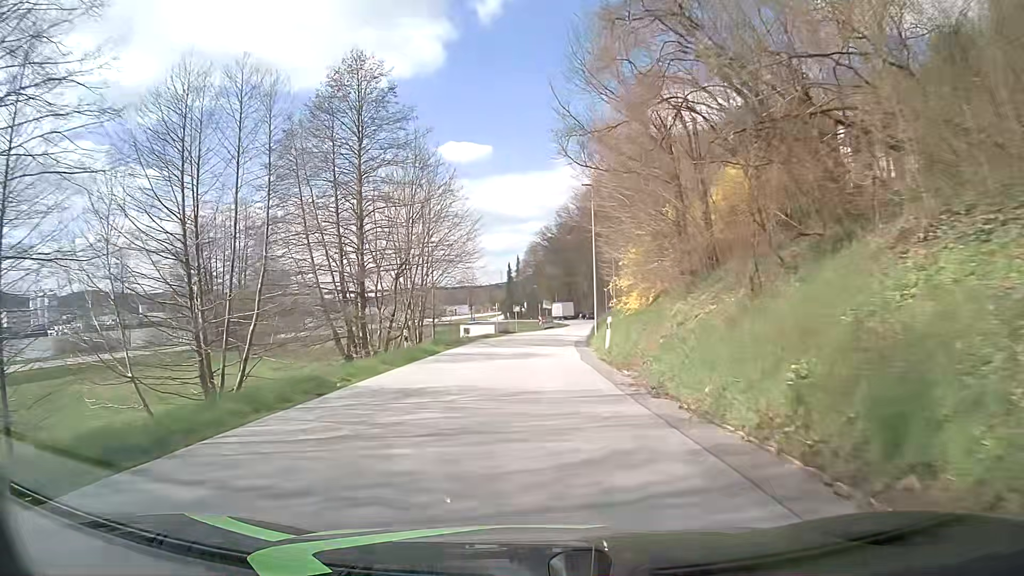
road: tertiary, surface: asphalt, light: Day
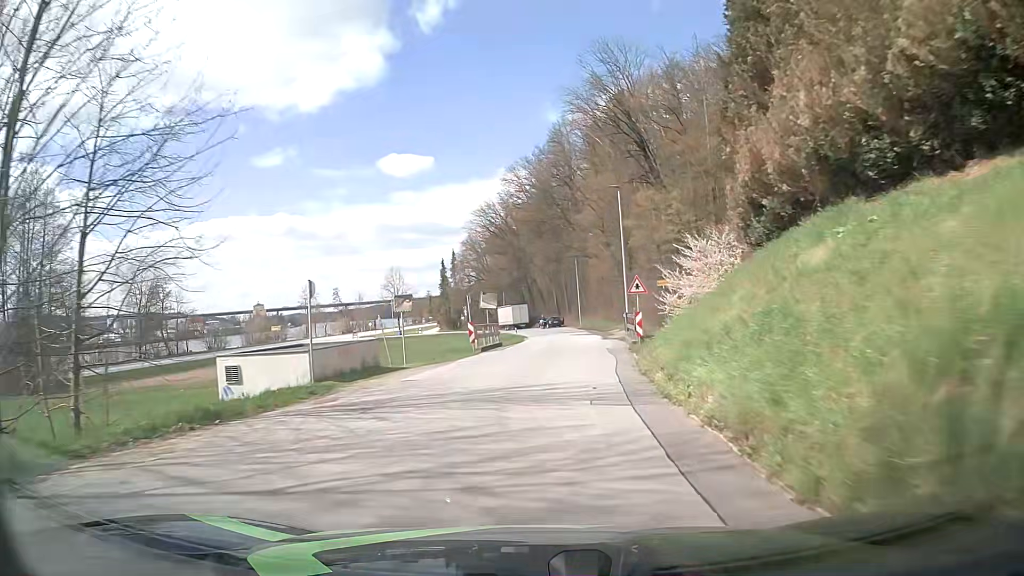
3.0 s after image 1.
(+1.2, +38.3) m; +5°
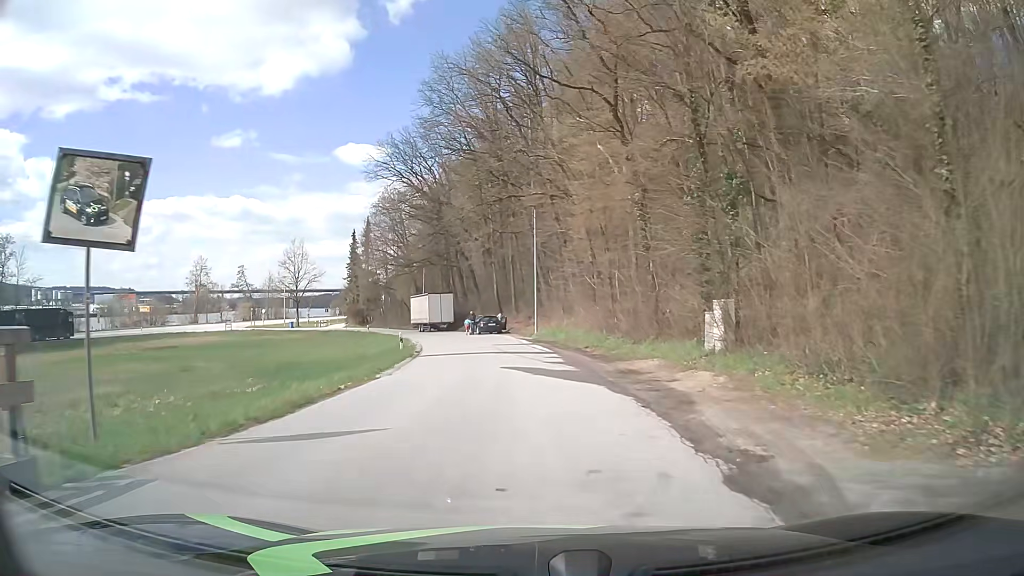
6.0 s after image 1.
(+1.5, +35.5) m; +4°
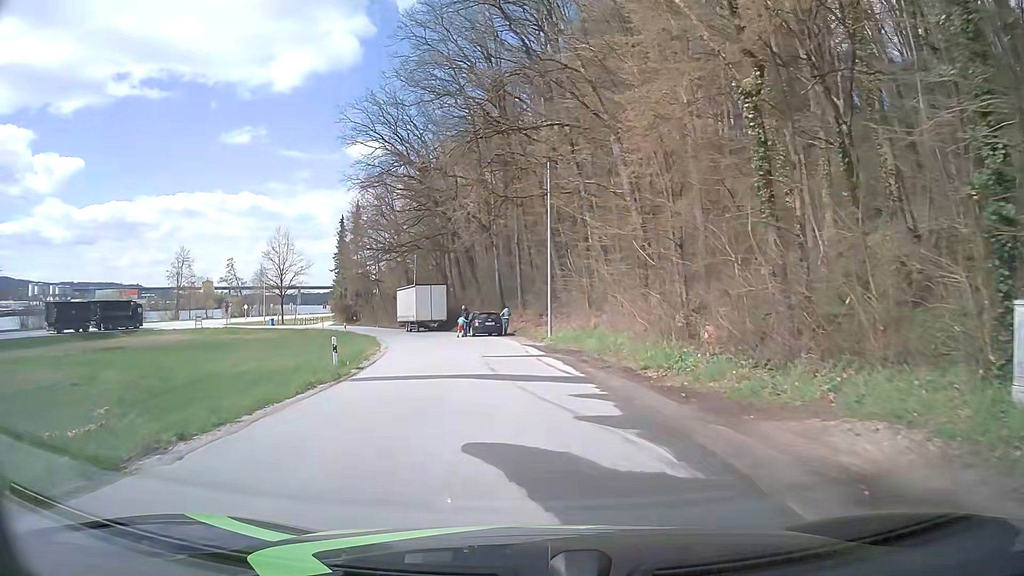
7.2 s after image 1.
(0.0, +12.2) m; -1°
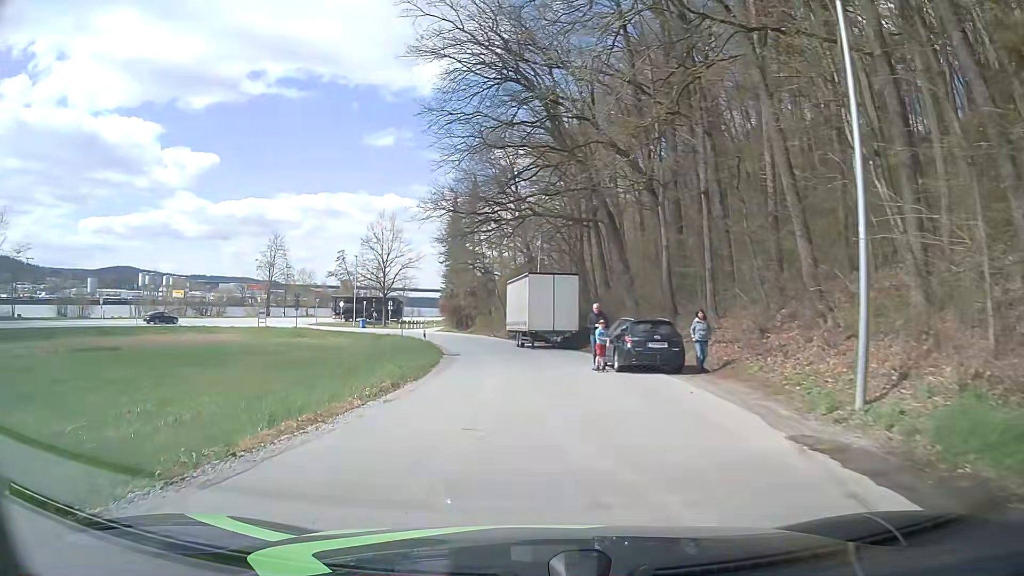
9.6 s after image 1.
(-1.3, +20.2) m; -13°
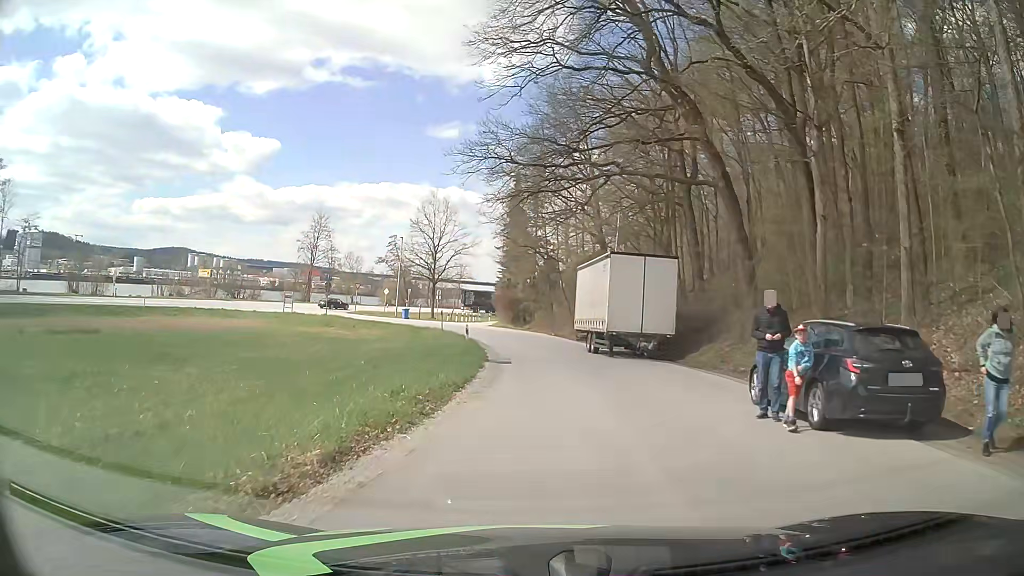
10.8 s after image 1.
(-0.5, +9.1) m; -5°
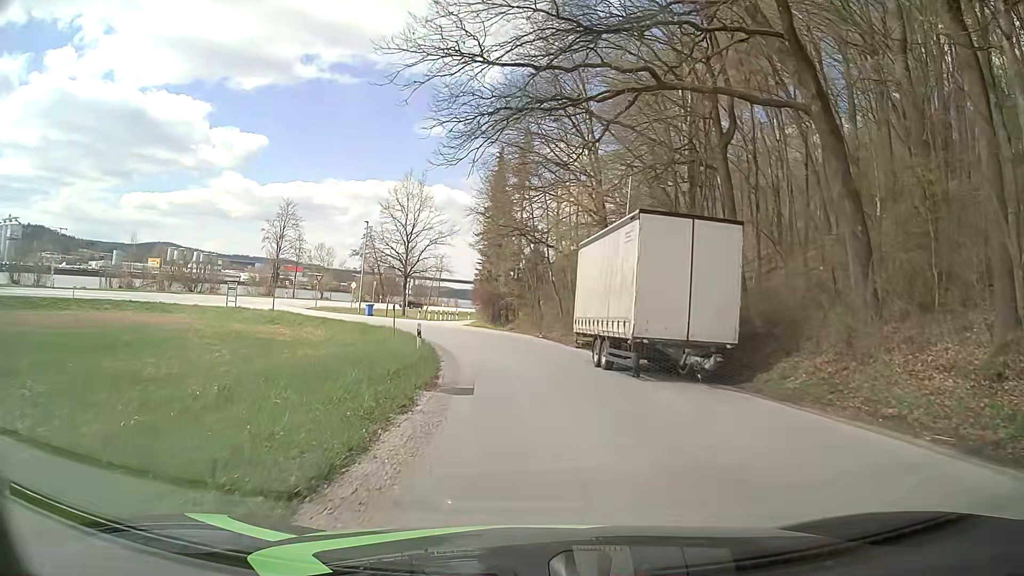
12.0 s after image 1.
(+0.1, +9.3) m; +1°
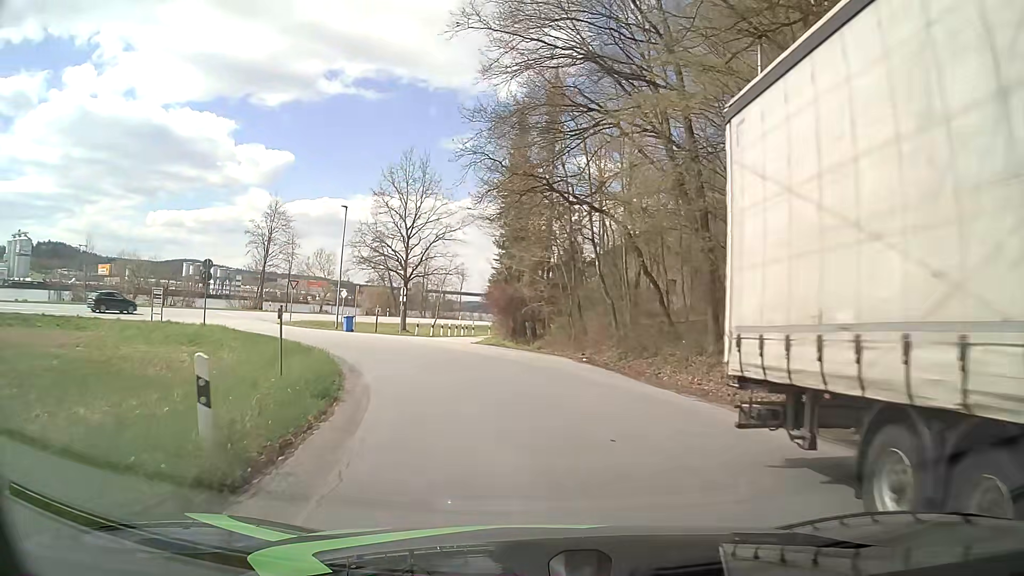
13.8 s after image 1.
(-0.1, +15.4) m; -2°
(-1, +10) (-2, +20) (-5, +29) (-11, +37) (-19, +43) (-29, +45) (-37, +40) (-43, +31) (-47, +22) (-51, +13) m
